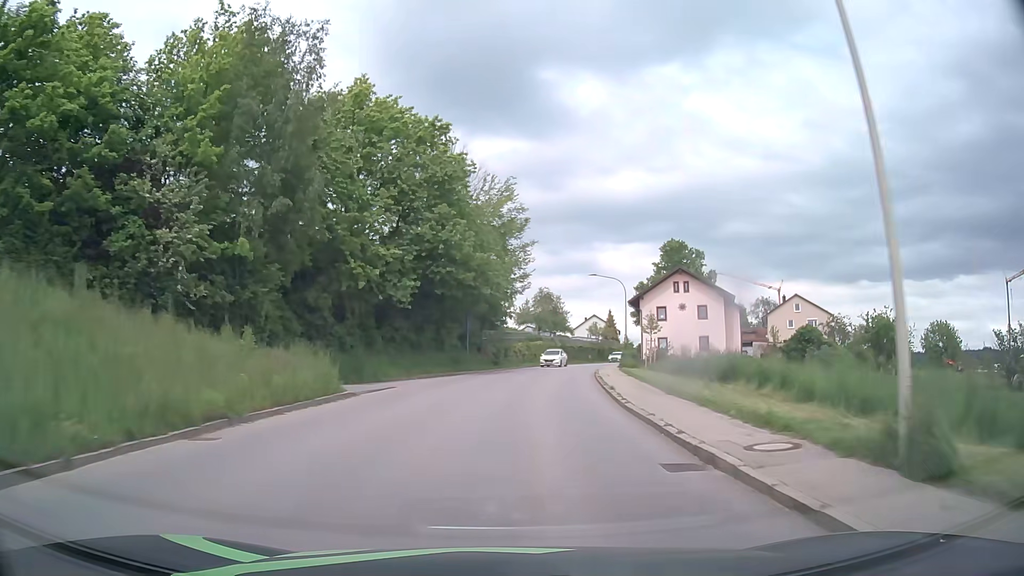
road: tertiary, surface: asphalt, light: Day
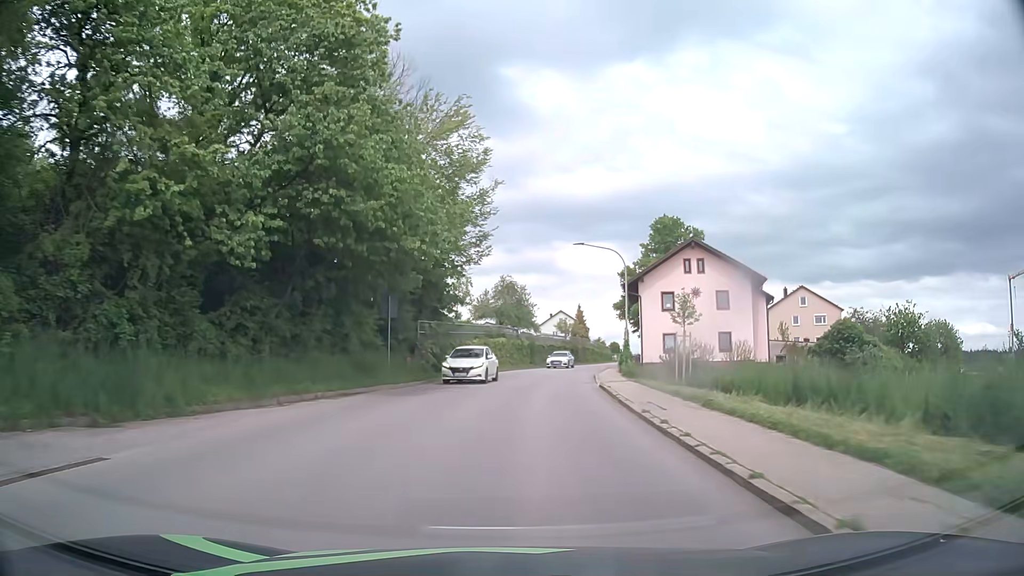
(+0.5, +16.0) m; +3°
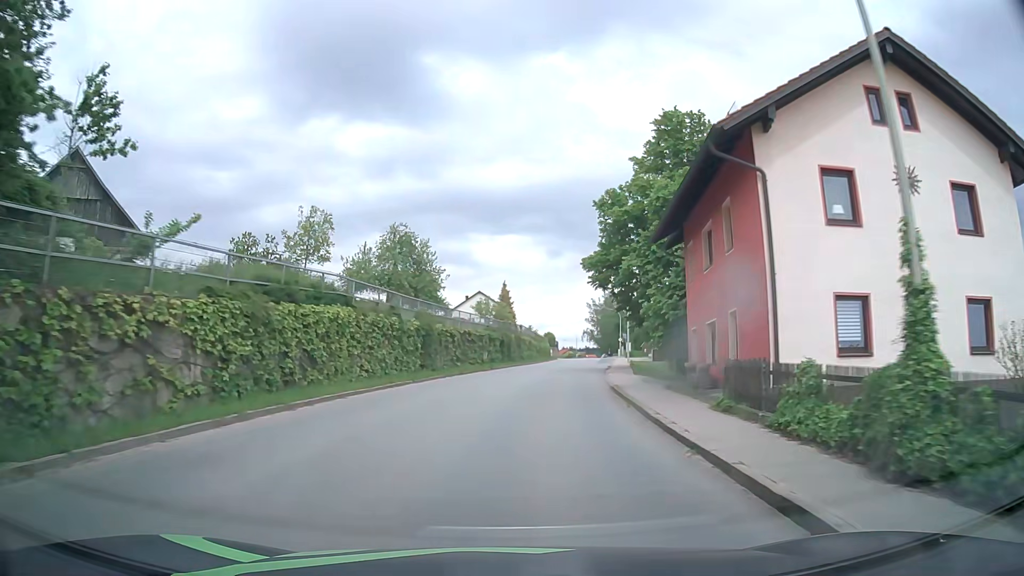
(+2.0, +31.9) m; +7°
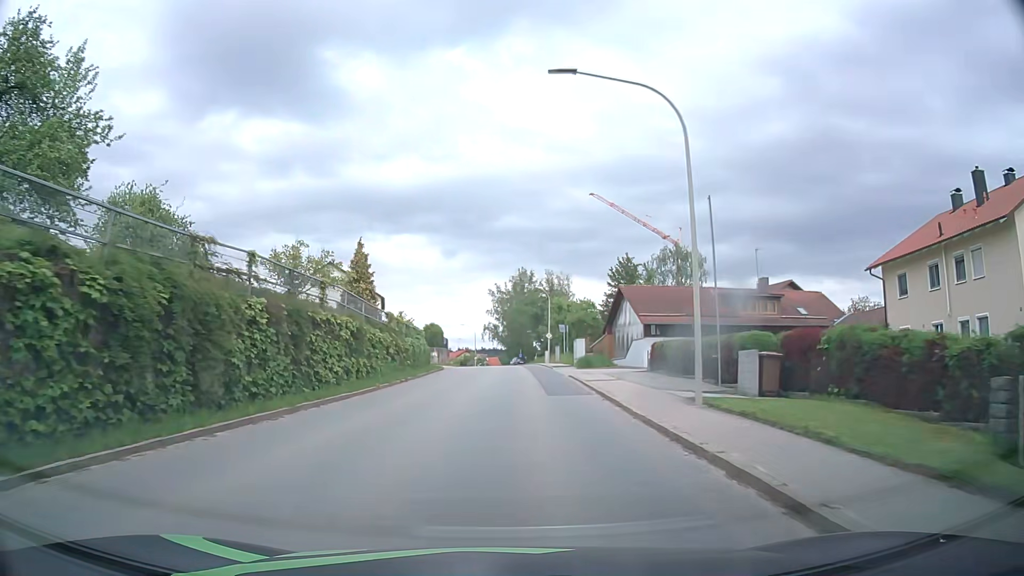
(+3.6, +39.6) m; +9°
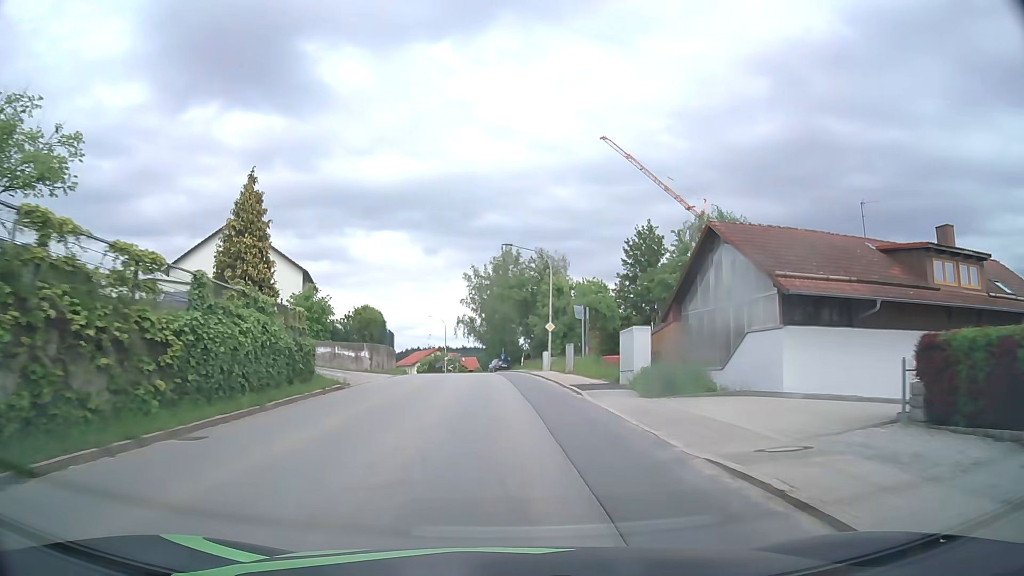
(+0.5, +23.8) m; +2°
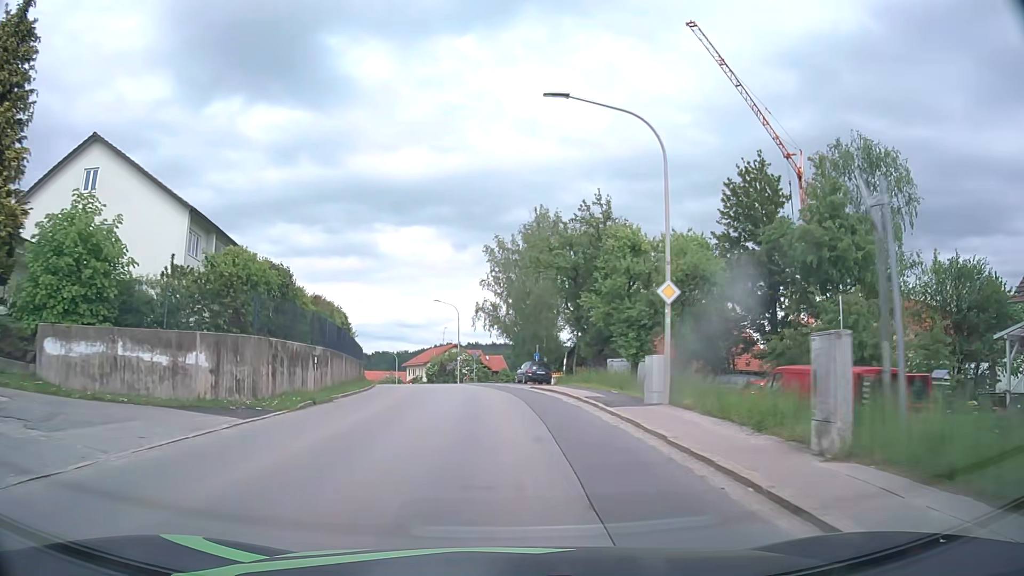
(-0.4, +23.8) m; -3°
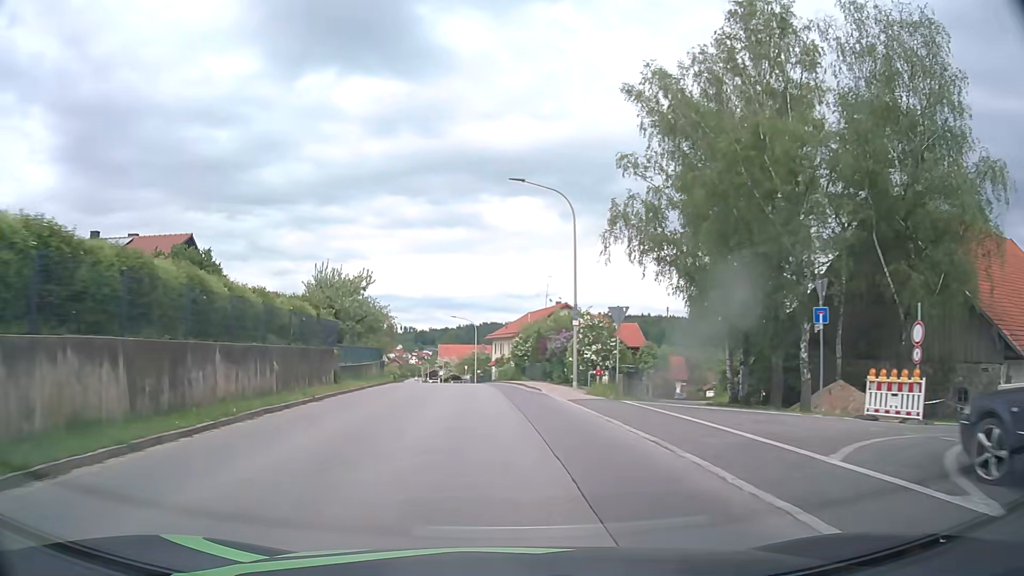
(-2.8, +40.0) m; -9°
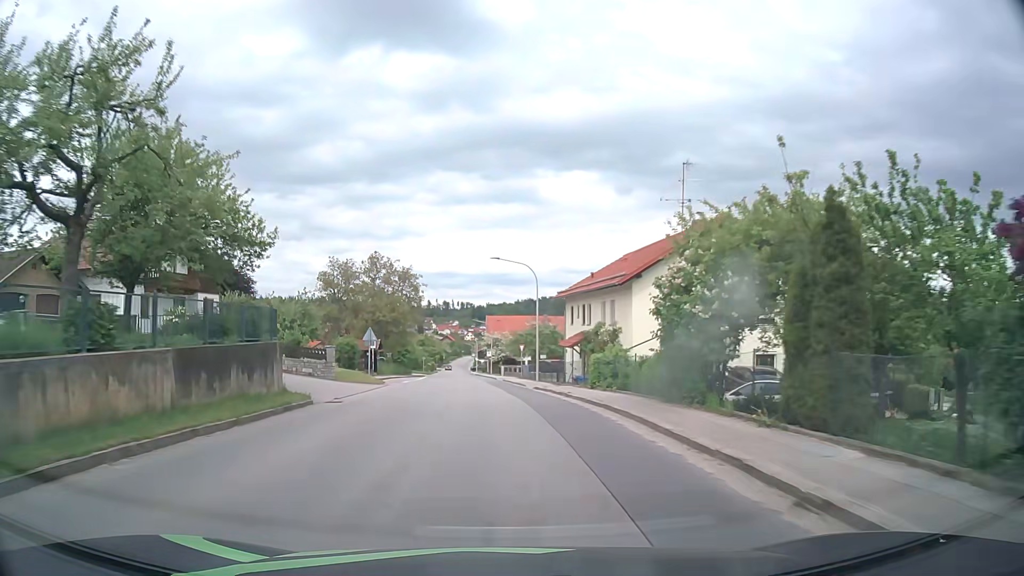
(-1.4, +32.8) m; -5°
(0, +10) (0, +20) (-1, +30) (-2, +40) (-2, +50) (-3, +60) (-4, +70) (-4, +80) (-5, +90) (-6, +100) m
